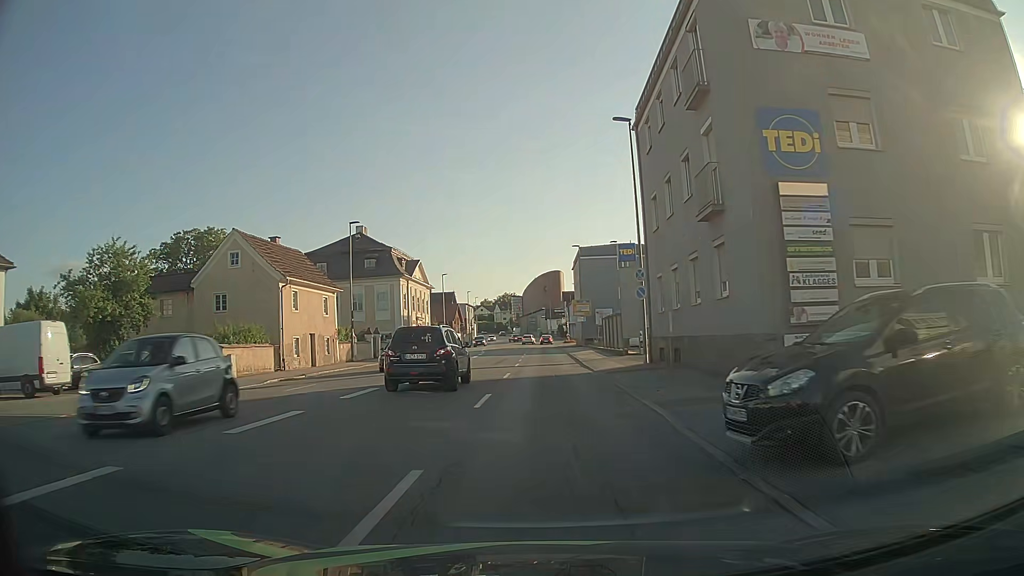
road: tertiary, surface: asphalt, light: Day
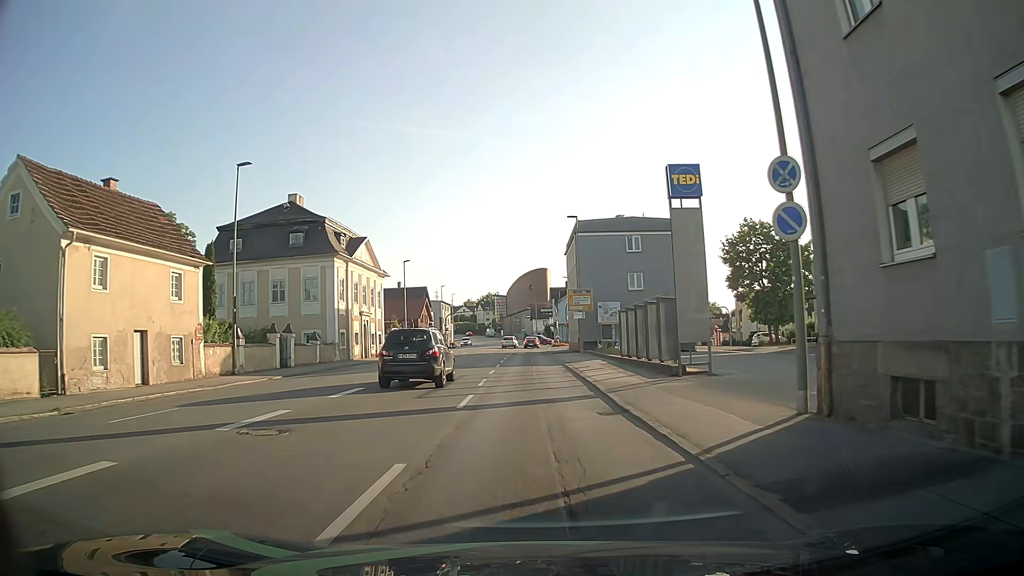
(+0.1, +17.6) m; +1°
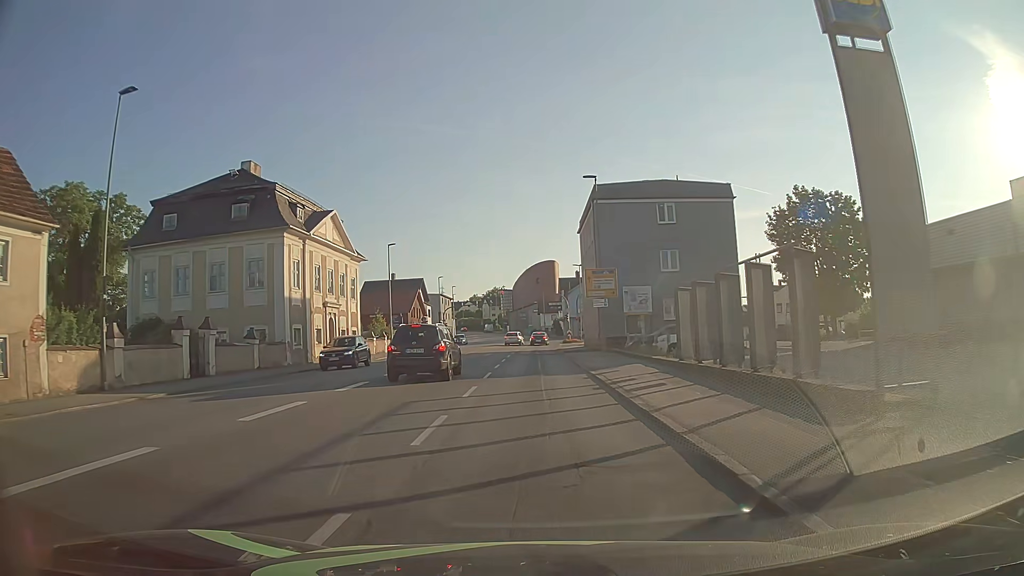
(0.0, +11.2) m; 0°
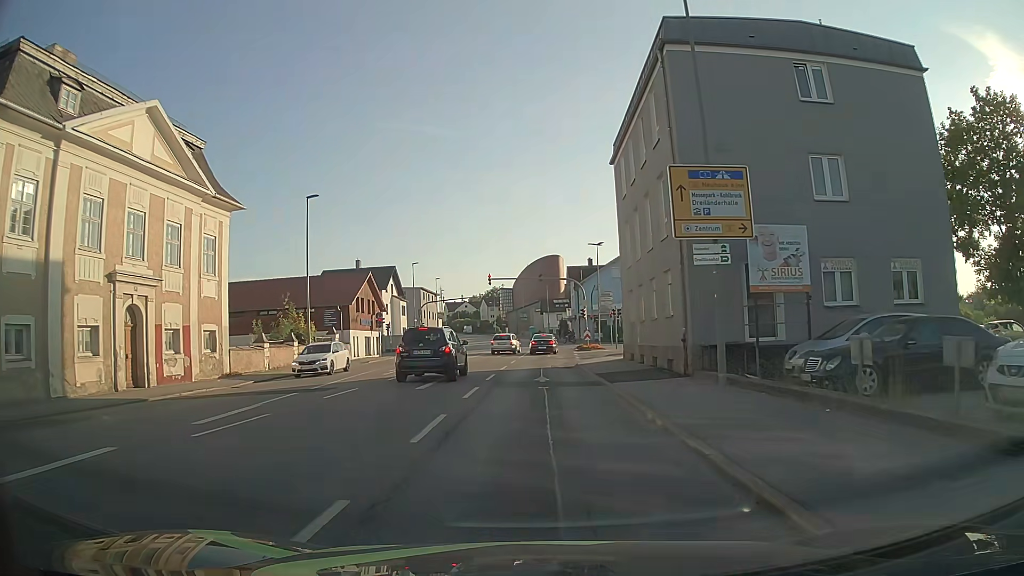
(-0.2, +23.6) m; -1°
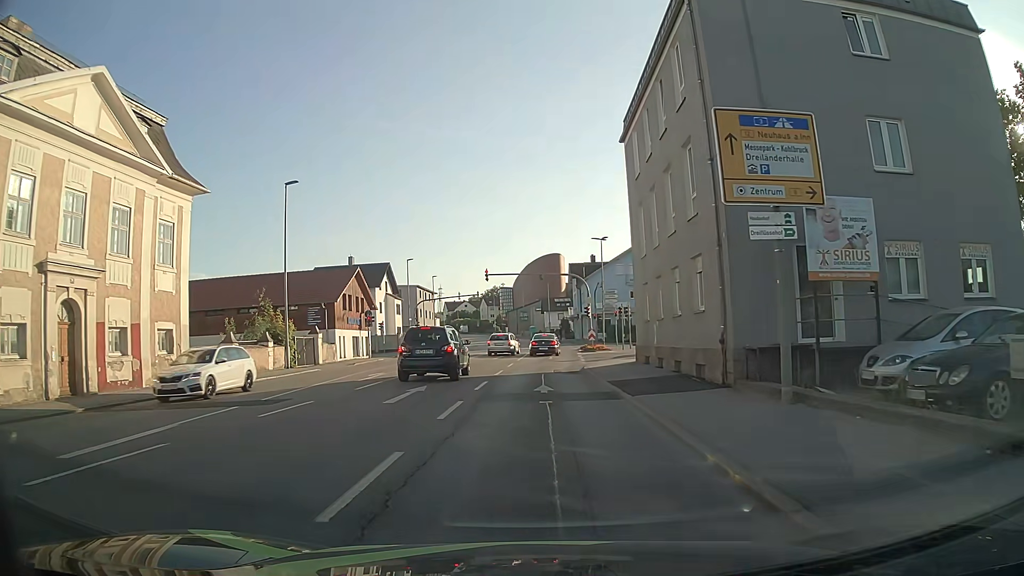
(0.0, +3.7) m; 0°
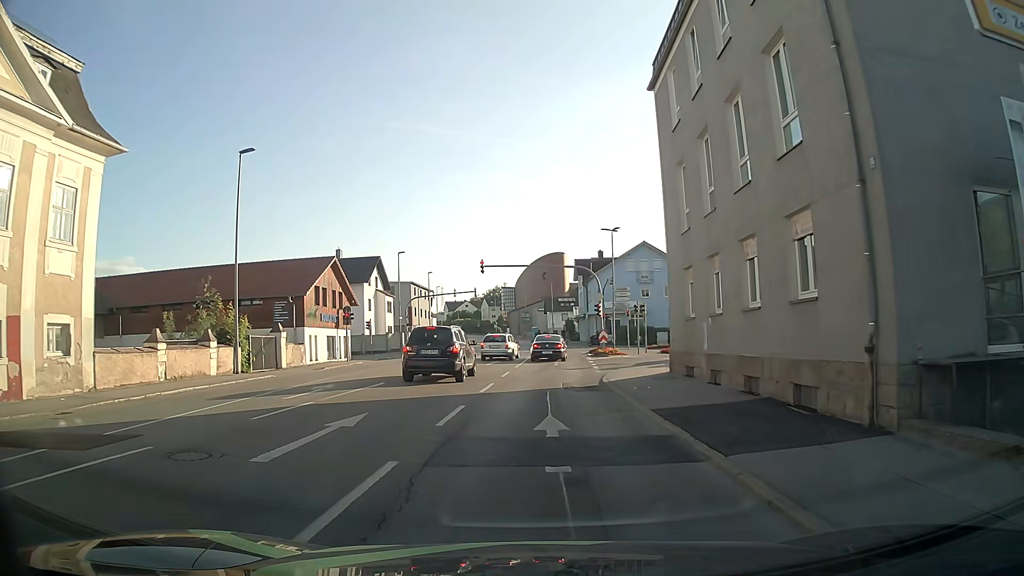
(0.0, +6.6) m; 0°
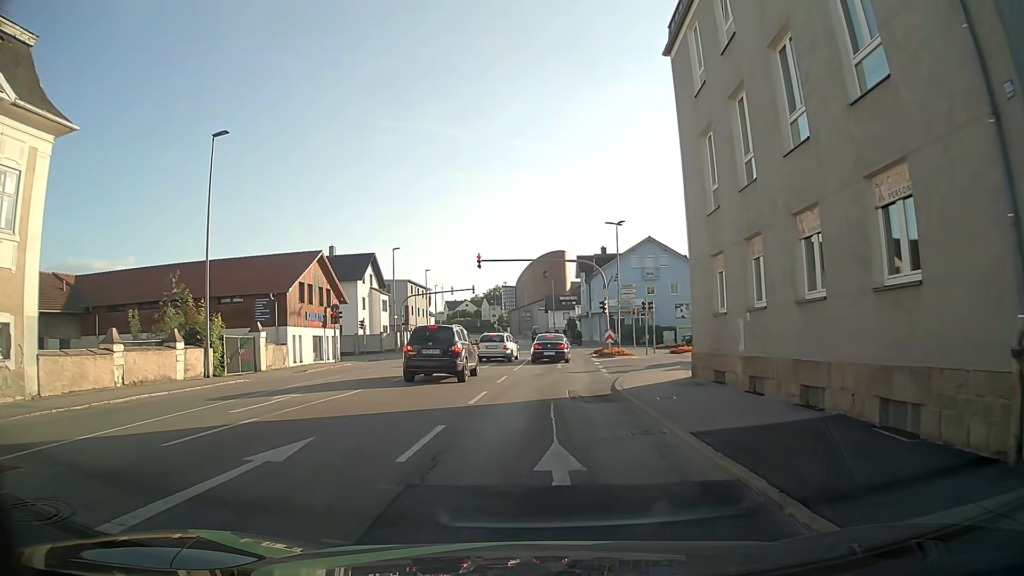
(0.0, +2.9) m; +1°
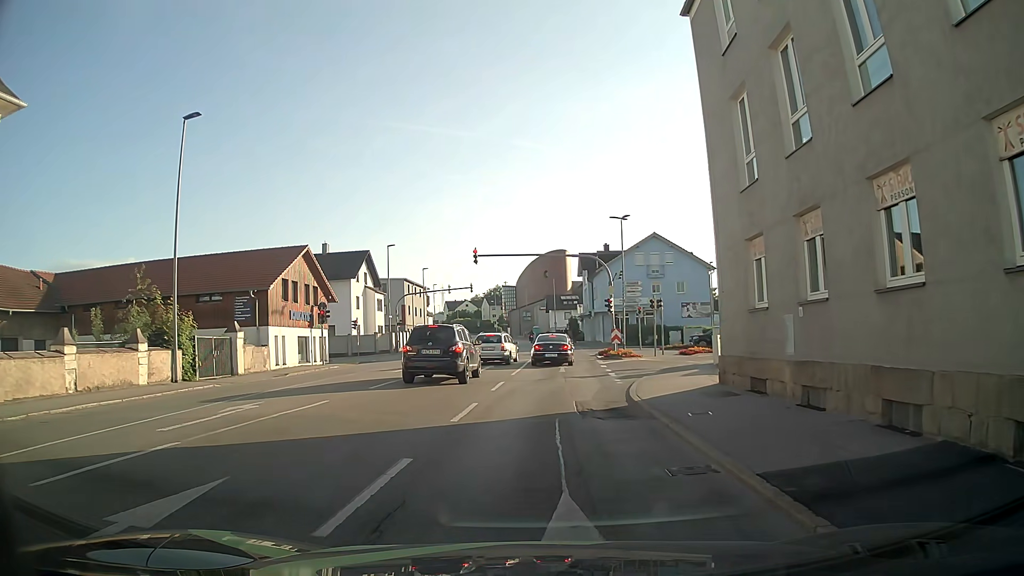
(-0.1, +2.7) m; -2°
(0, +10) (+1, +20) (+2, +30) (+2, +40) (+3, +50) (+3, +60) (+3, +70) (+3, +80) (+3, +90) (+2, +100) m
